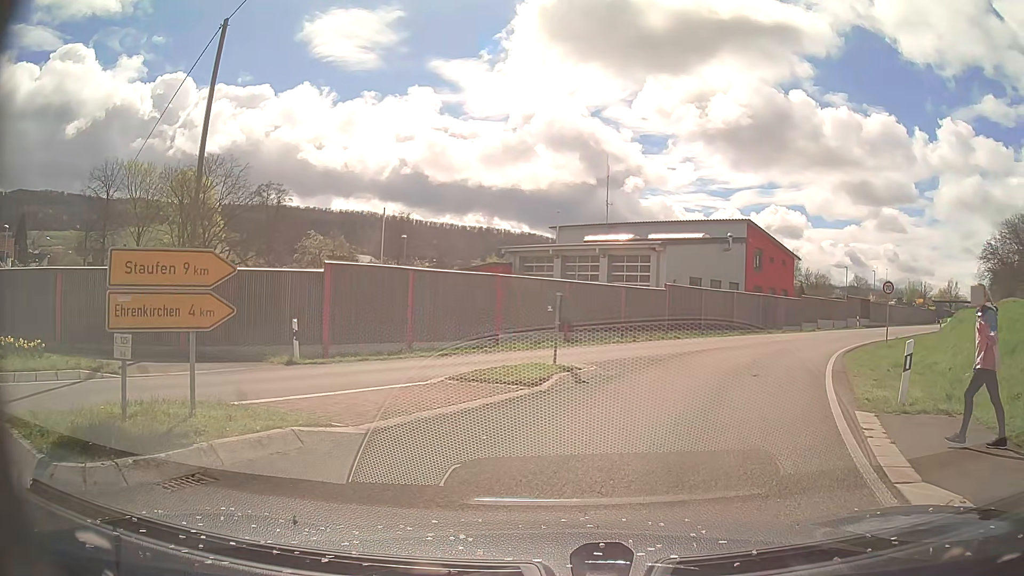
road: primary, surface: asphalt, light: Day
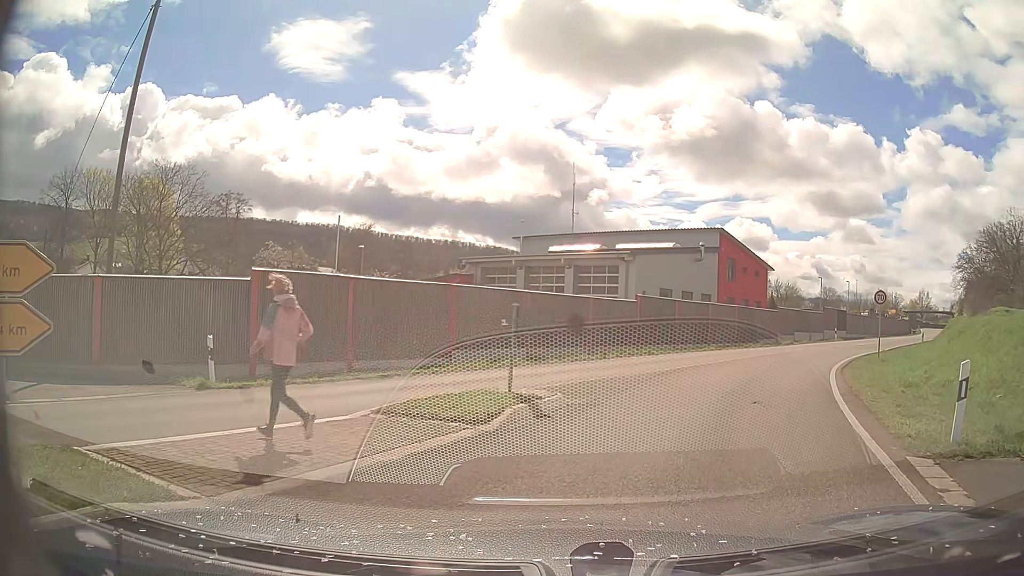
(+0.1, +2.6) m; +4°
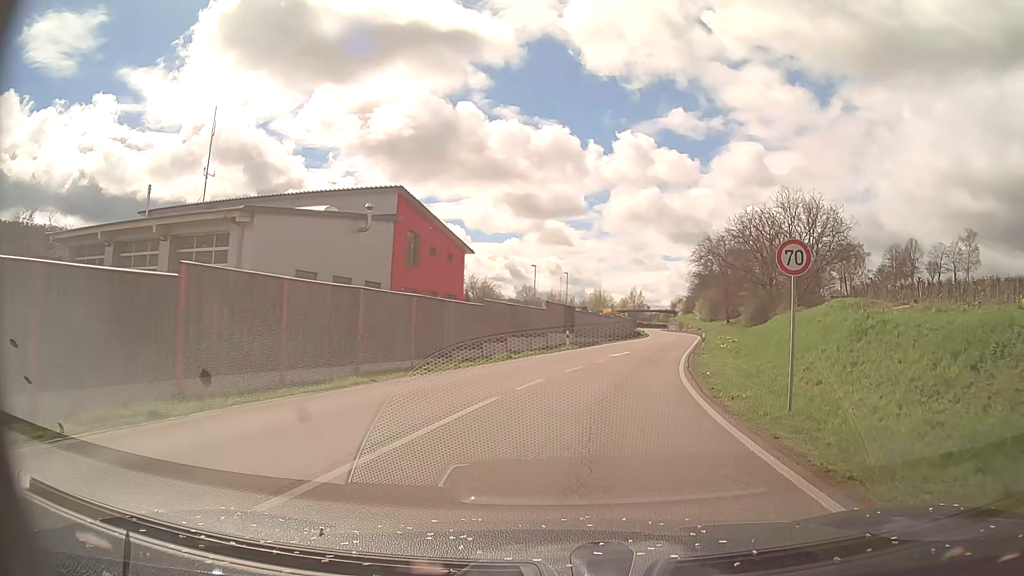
(+4.5, +18.3) m; +25°
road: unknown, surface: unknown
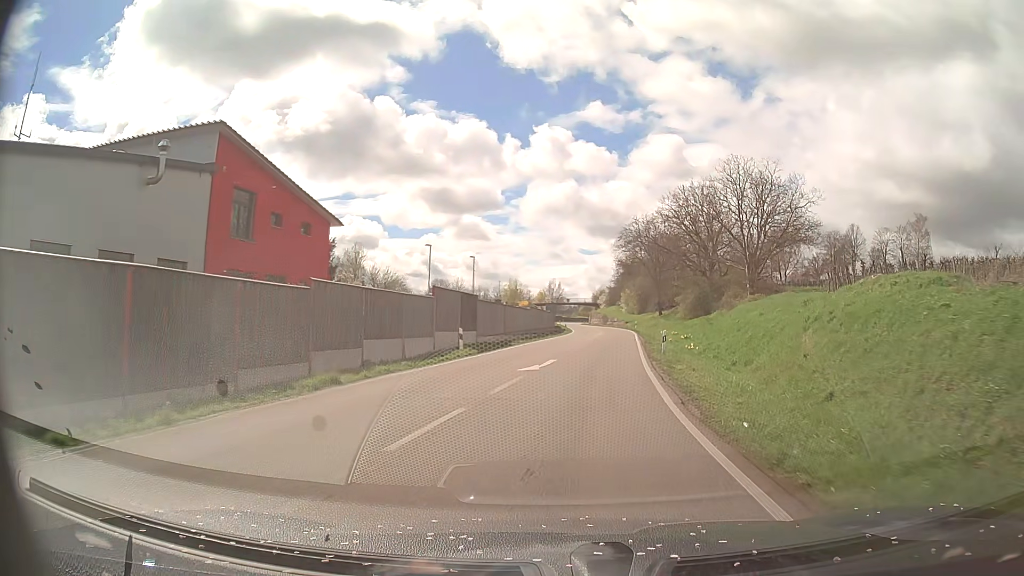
(+1.2, +13.2) m; +7°
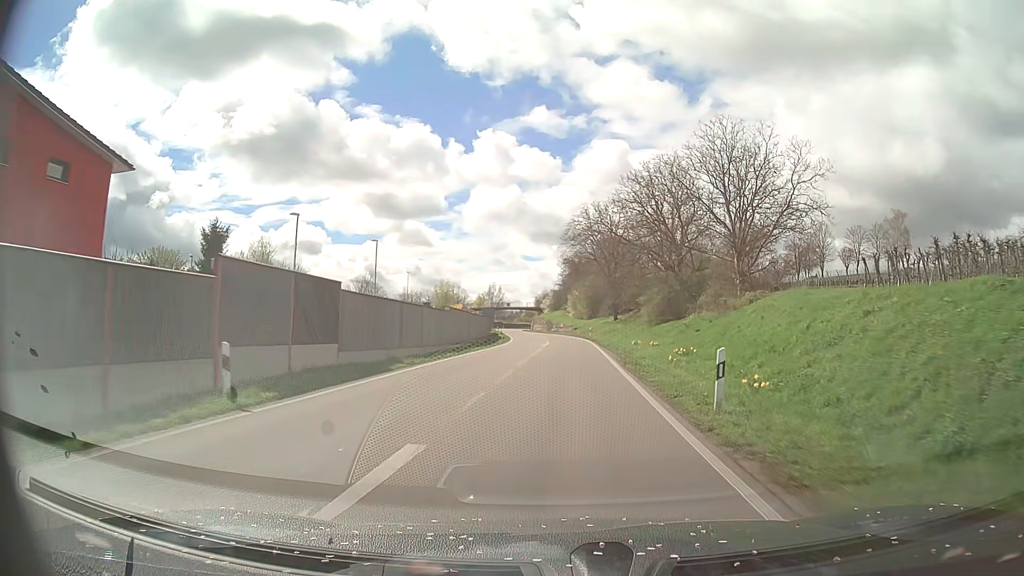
(+0.8, +16.4) m; +5°
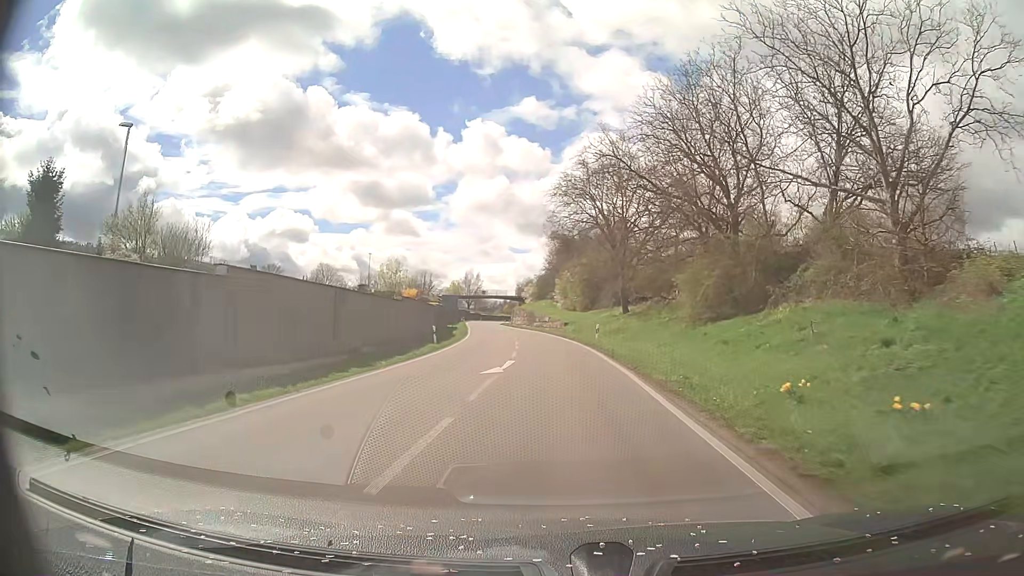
(+0.6, +28.1) m; +1°
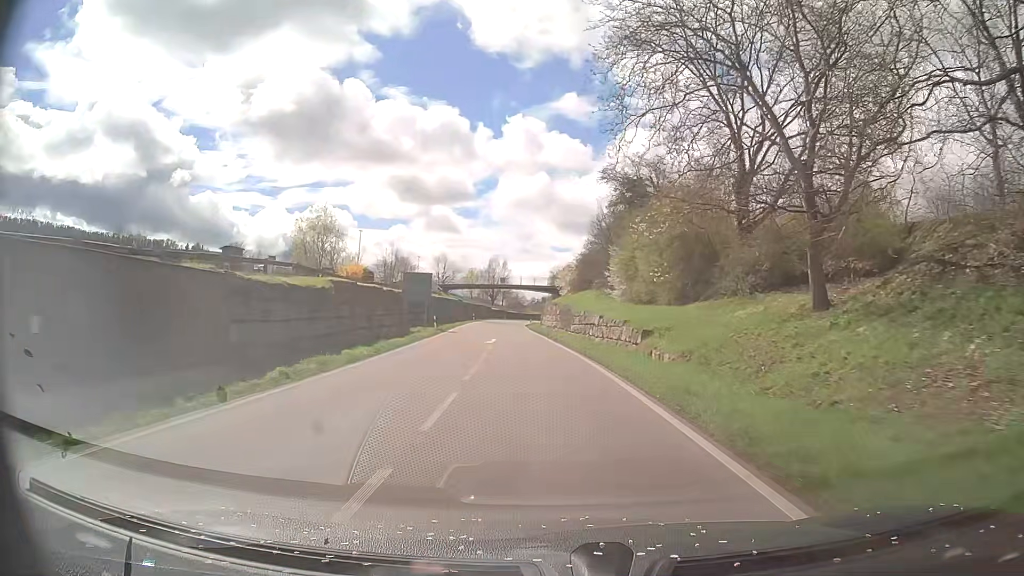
(-0.6, +39.4) m; -3°
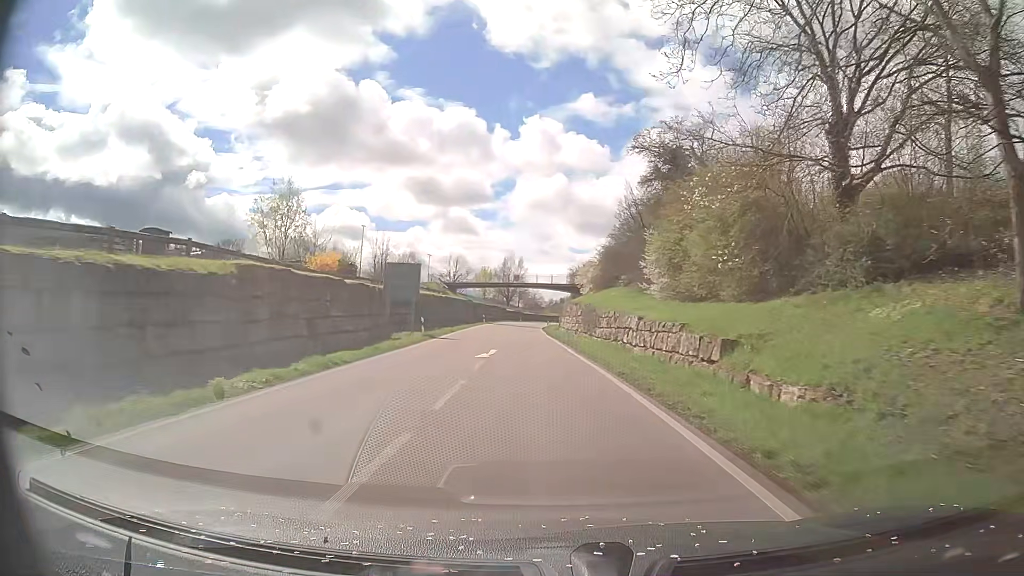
(-0.1, +10.1) m; -2°
(0, +10) (0, +20) (-1, +30) (-1, +40) (-2, +50) (-2, +60) (-3, +70) (-3, +80) (-3, +90) (-3, +100) m
